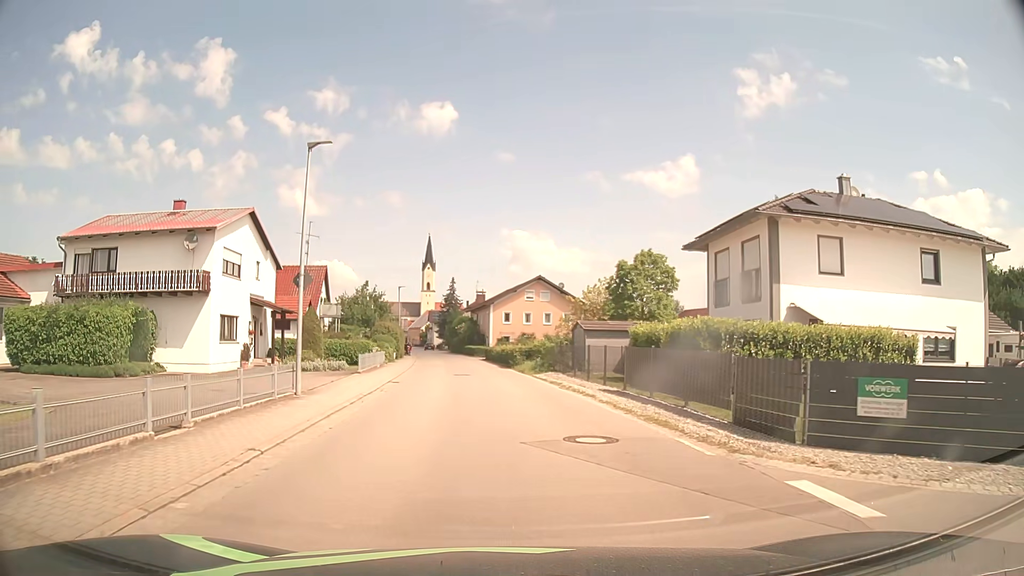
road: secondary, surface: asphalt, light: Day
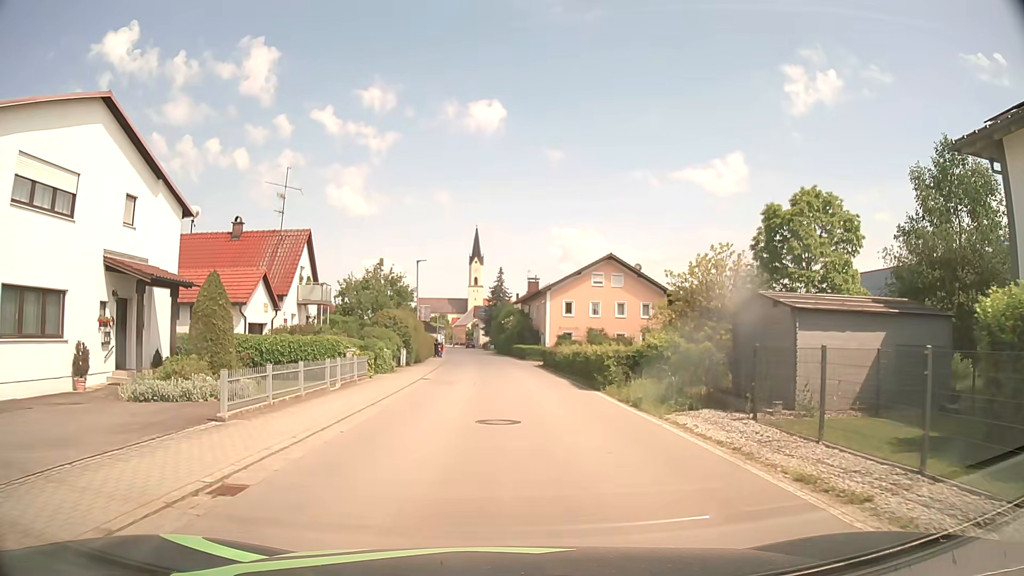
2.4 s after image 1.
(-0.8, +17.9) m; -5°
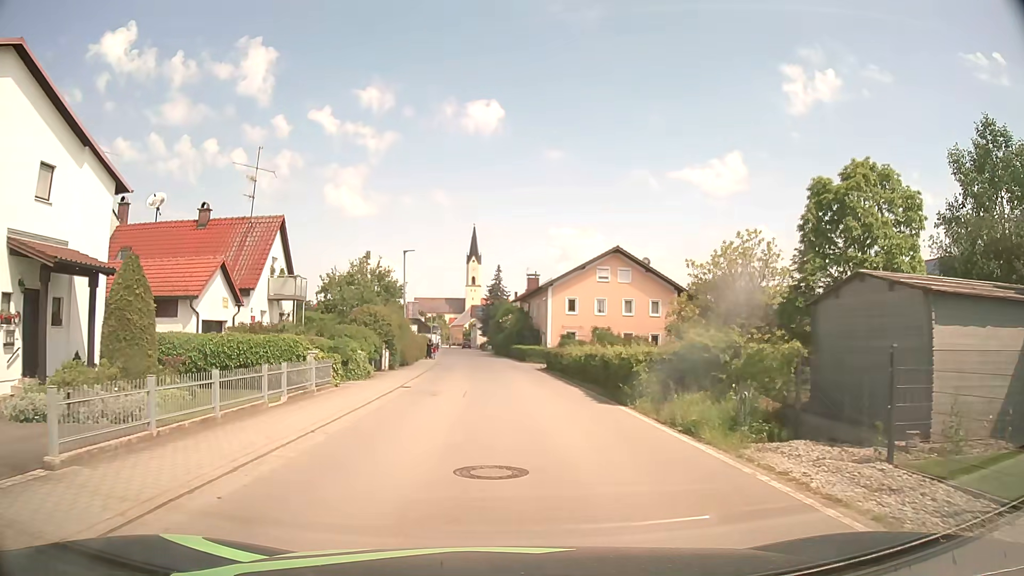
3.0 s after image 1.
(0.0, +4.5) m; 0°
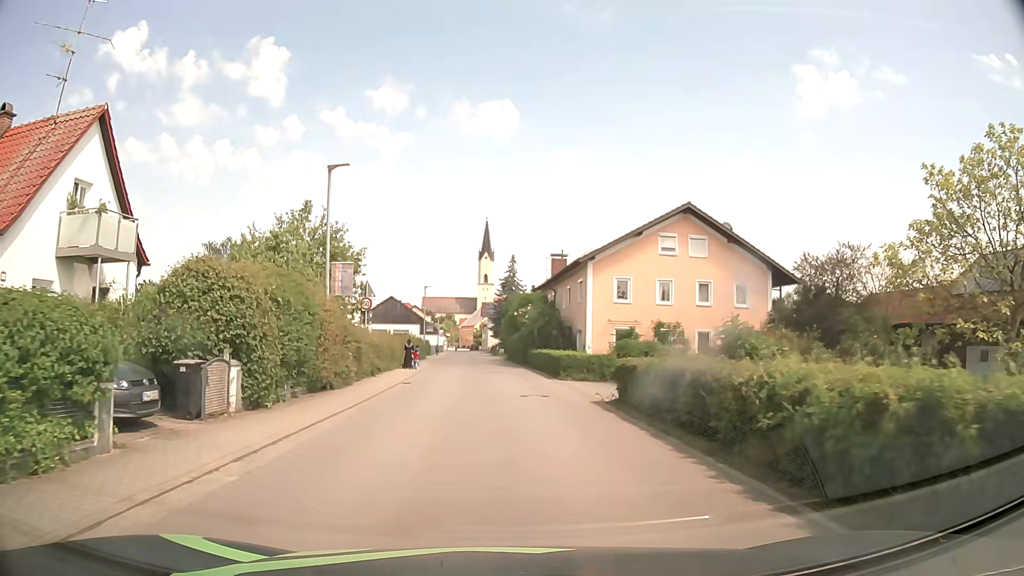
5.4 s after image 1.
(0.0, +18.0) m; -1°
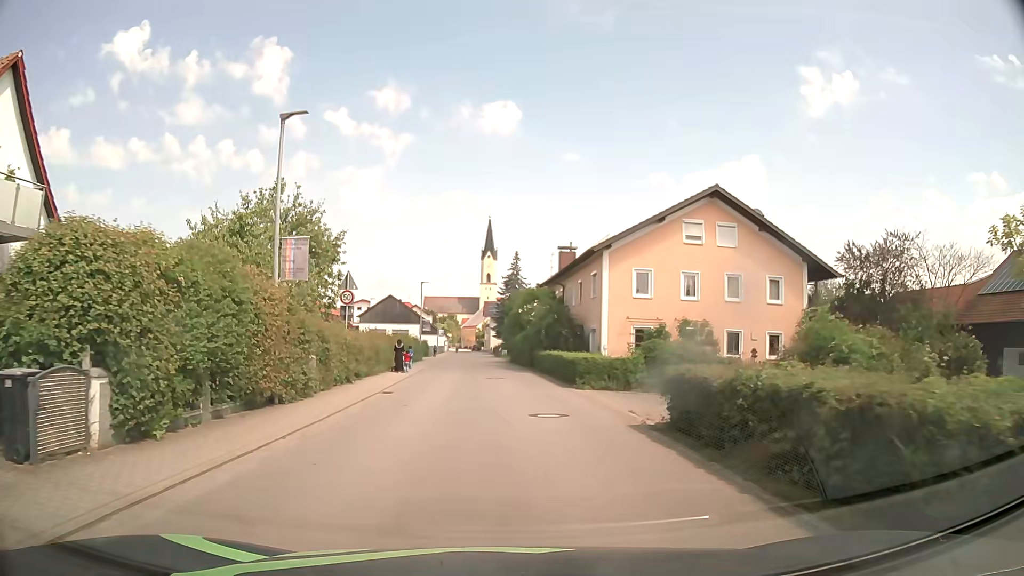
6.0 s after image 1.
(0.0, +4.5) m; -1°
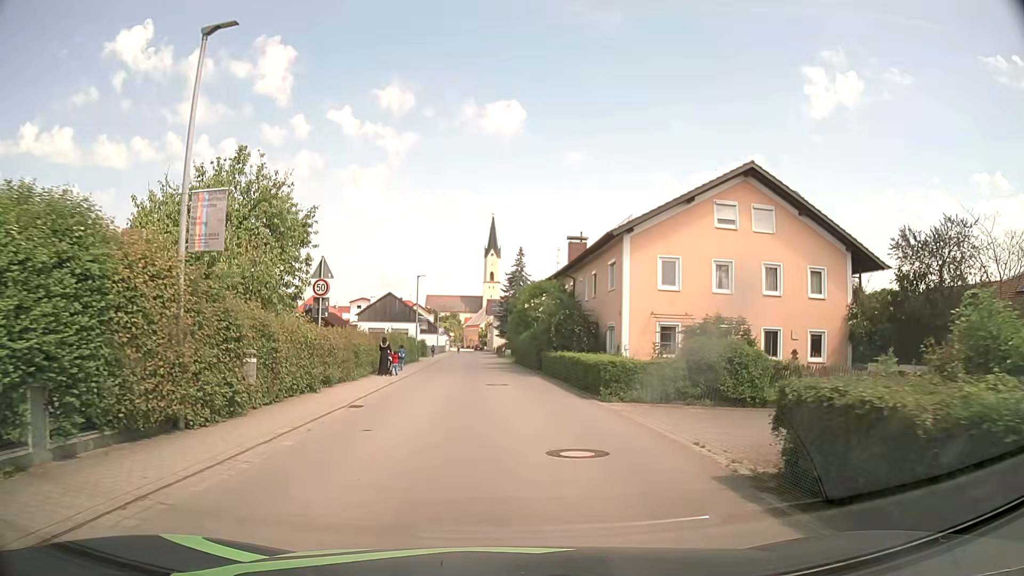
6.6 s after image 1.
(0.0, +4.5) m; 0°
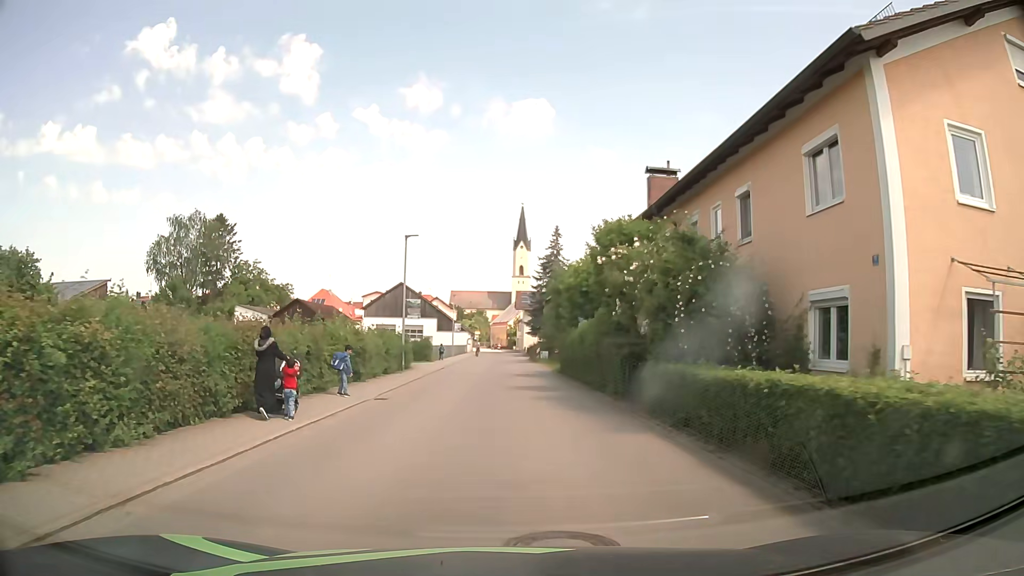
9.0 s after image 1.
(-0.4, +17.8) m; -2°
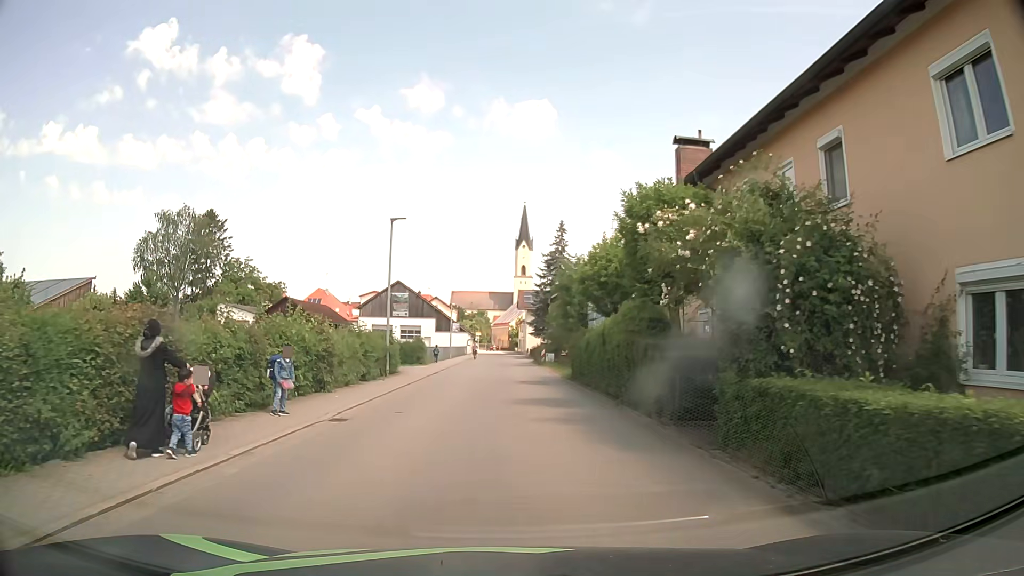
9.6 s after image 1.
(0.0, +4.5) m; 0°
